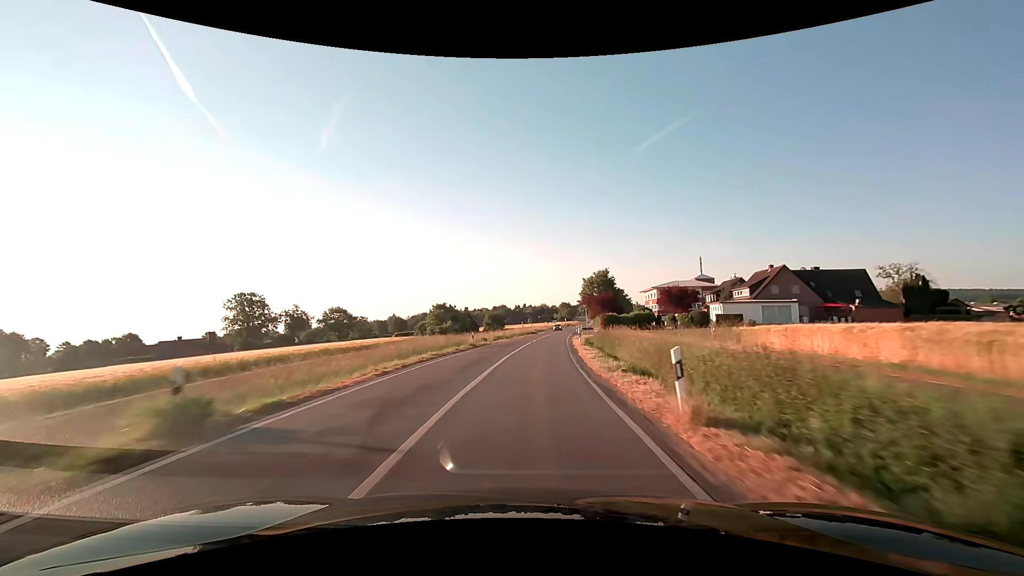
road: secondary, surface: asphalt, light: Day
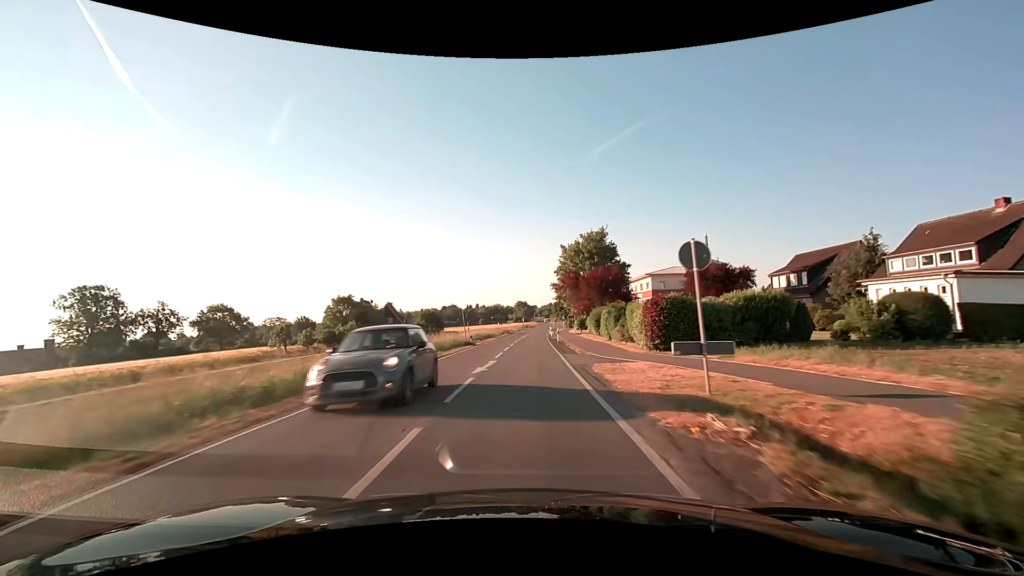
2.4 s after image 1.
(+2.3, +43.8) m; +5°
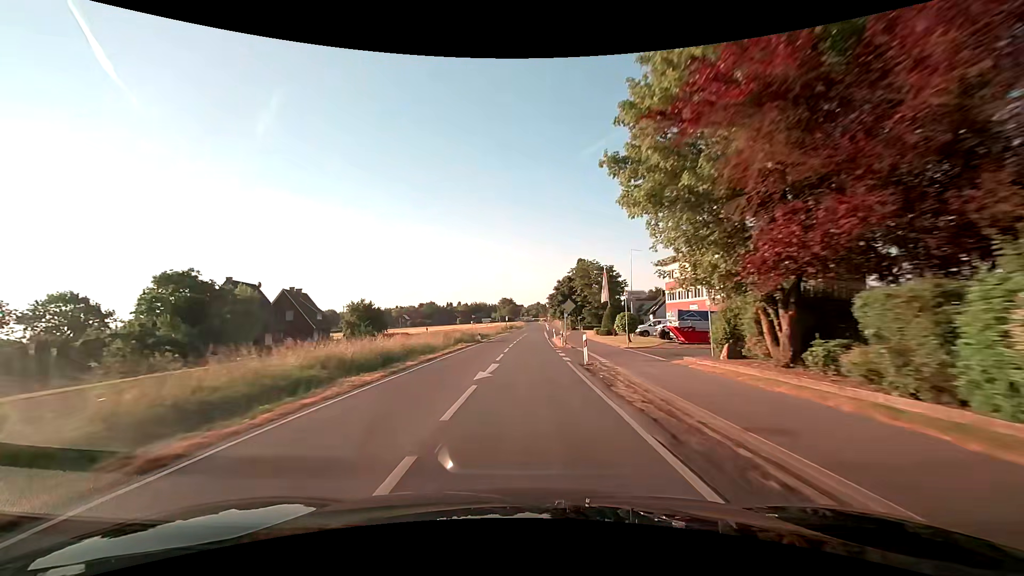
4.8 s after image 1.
(+0.6, +43.7) m; +2°
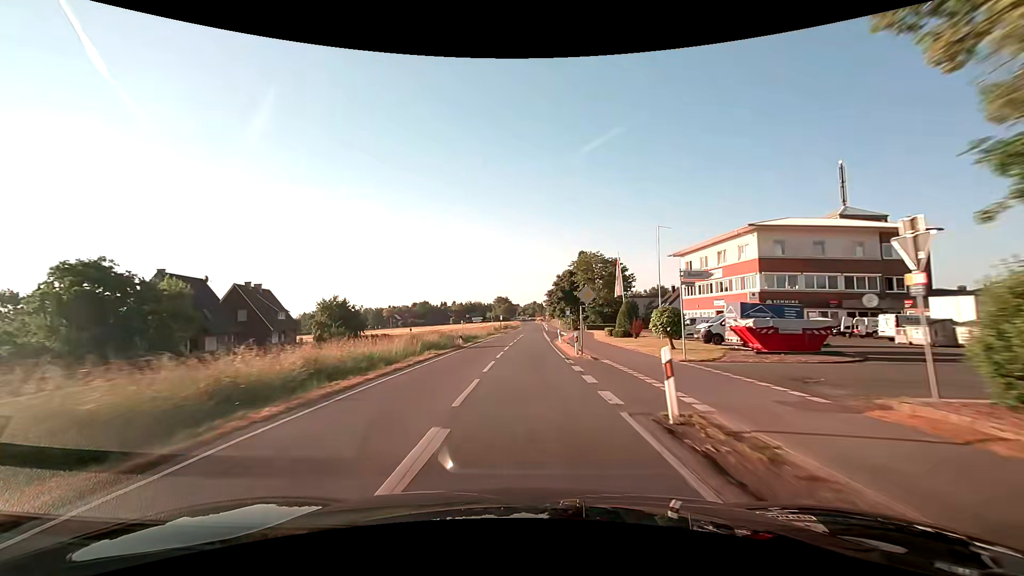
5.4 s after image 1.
(0.0, +10.9) m; 0°
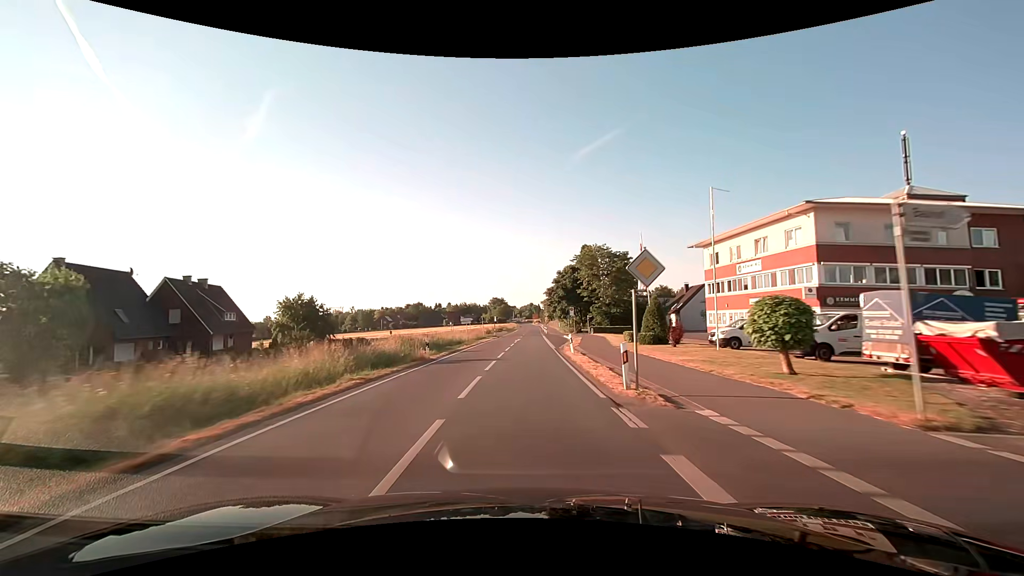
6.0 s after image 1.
(0.0, +10.9) m; 0°
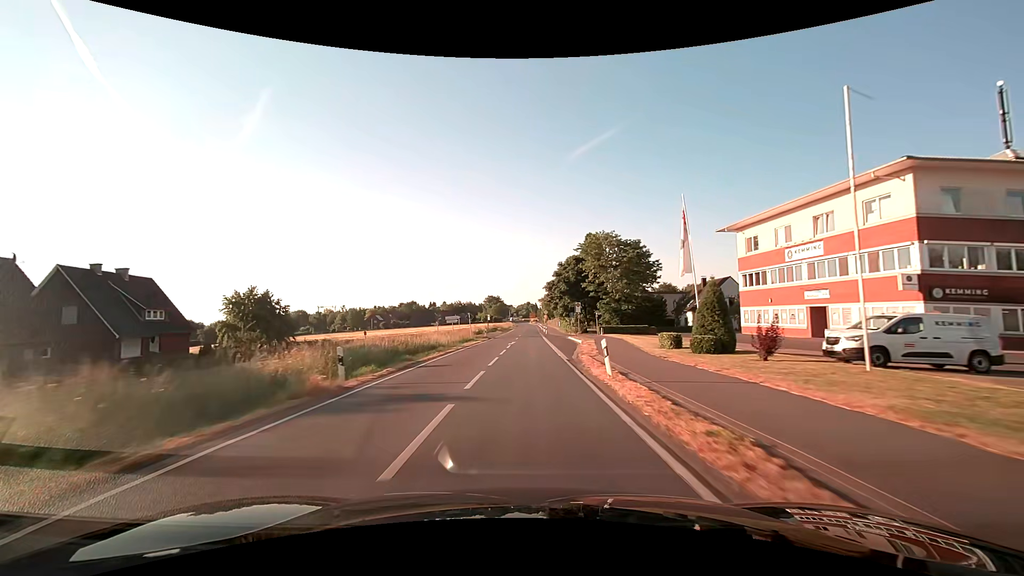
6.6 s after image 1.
(0.0, +10.9) m; 0°
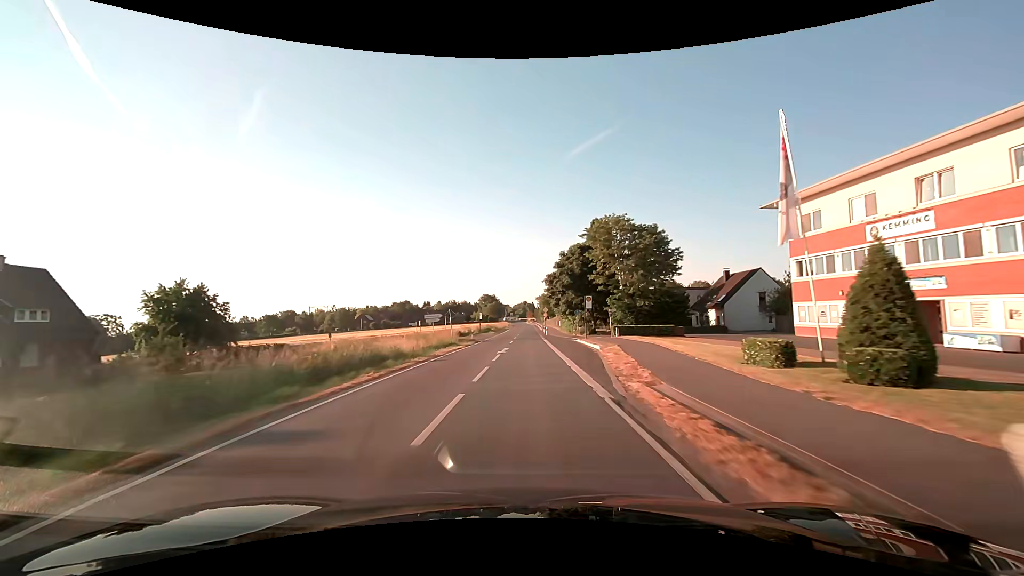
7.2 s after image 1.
(+0.1, +10.9) m; +1°
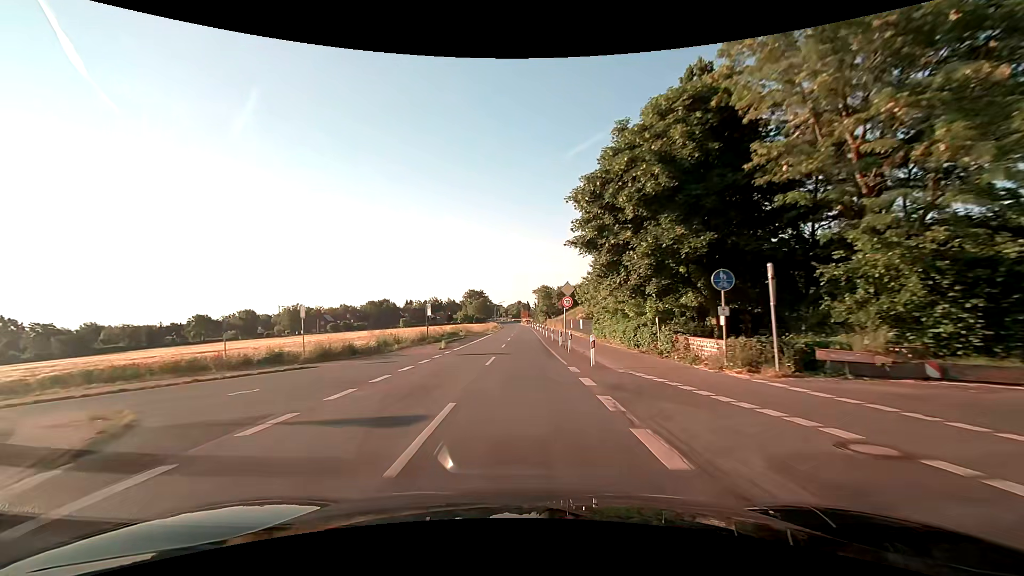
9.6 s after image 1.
(+0.2, +43.6) m; +1°
(0, +10) (0, +20) (0, +30) (0, +40) (0, +50) (0, +60) (0, +70) (0, +80) (0, +90) (0, +100) m
